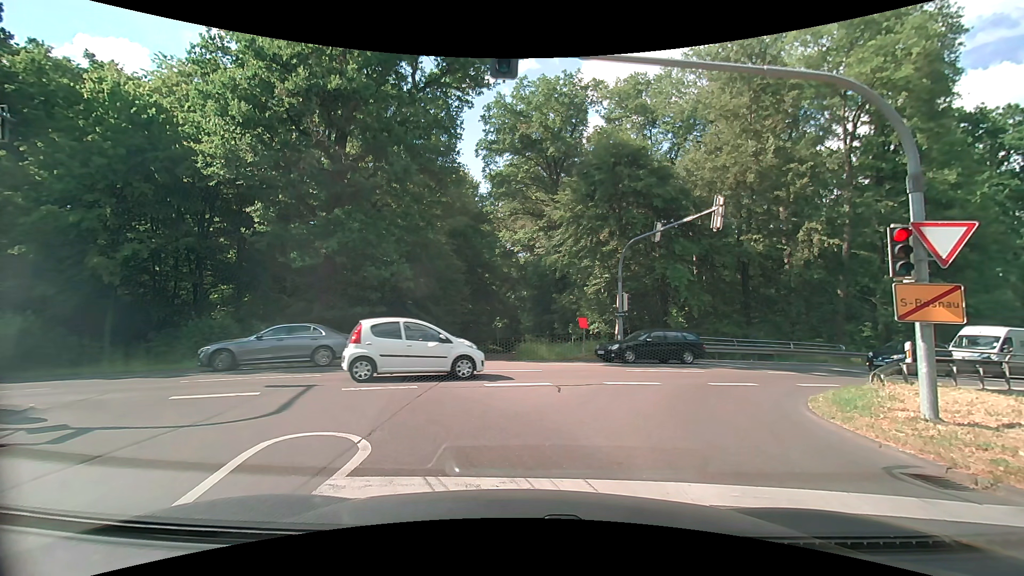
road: tertiary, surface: asphalt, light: Day
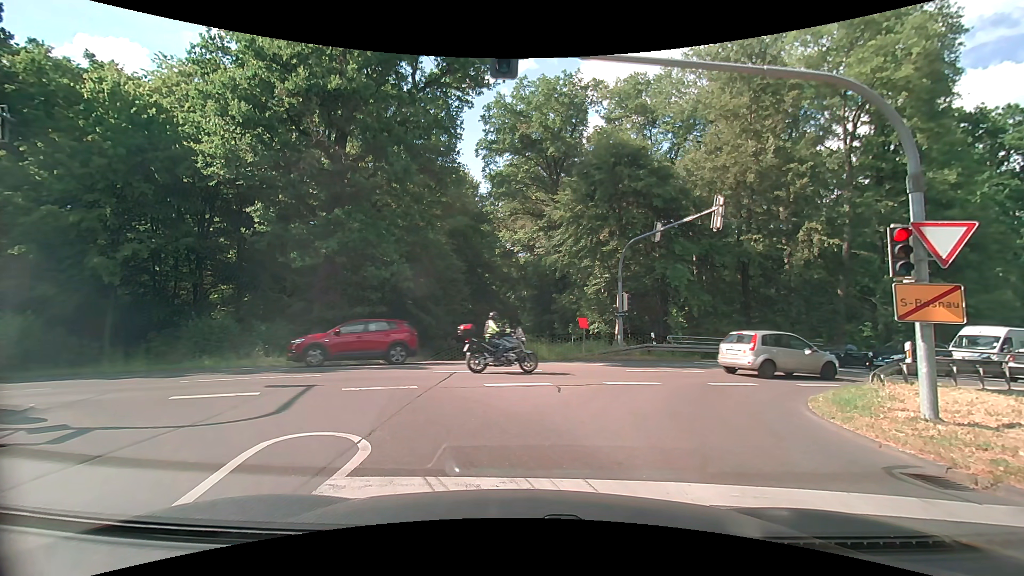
(0.0, 0.0) m; 0°
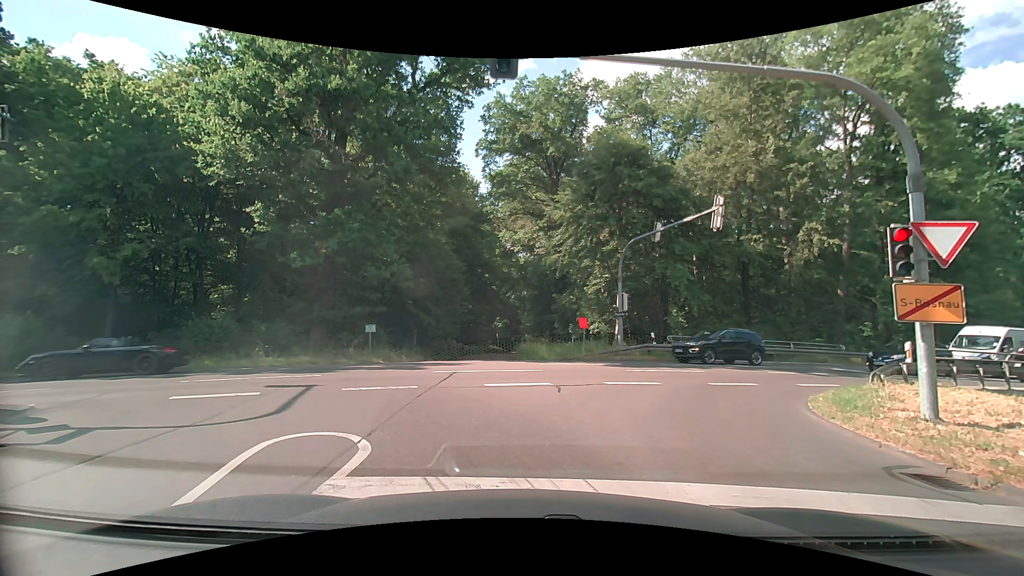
(0.0, 0.0) m; 0°
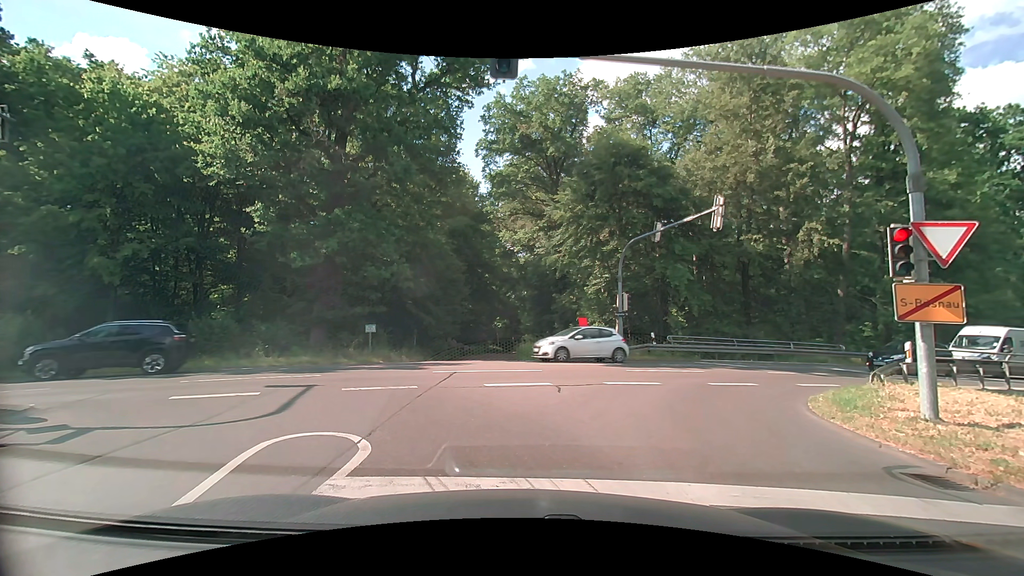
(0.0, 0.0) m; 0°
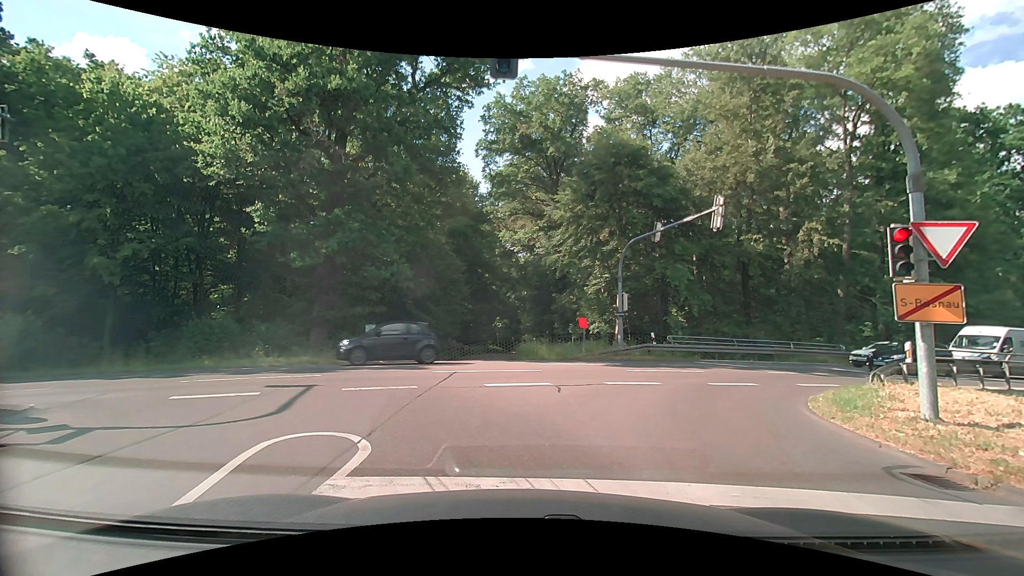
(0.0, 0.0) m; 0°
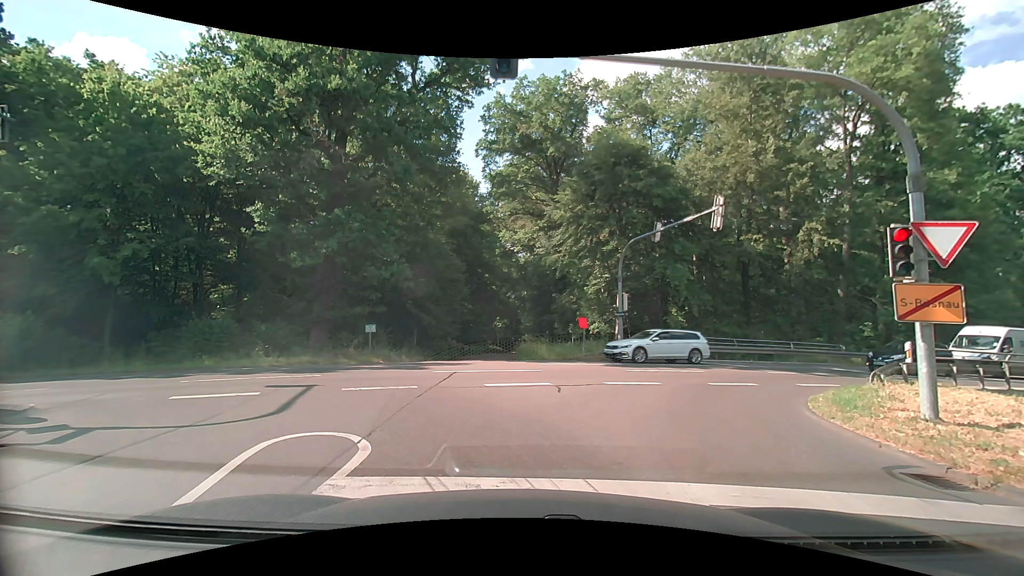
(0.0, 0.0) m; 0°
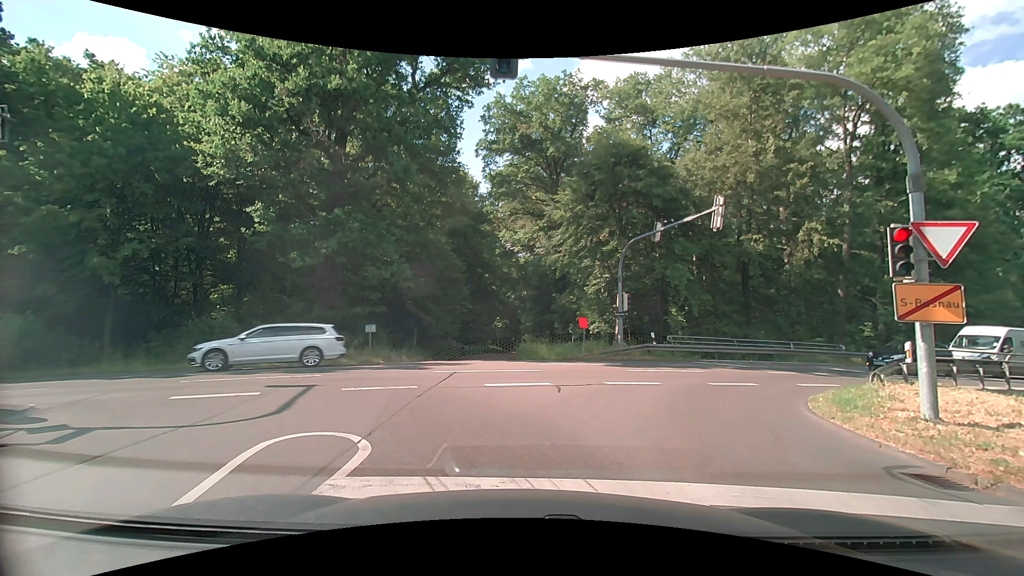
(0.0, 0.0) m; 0°
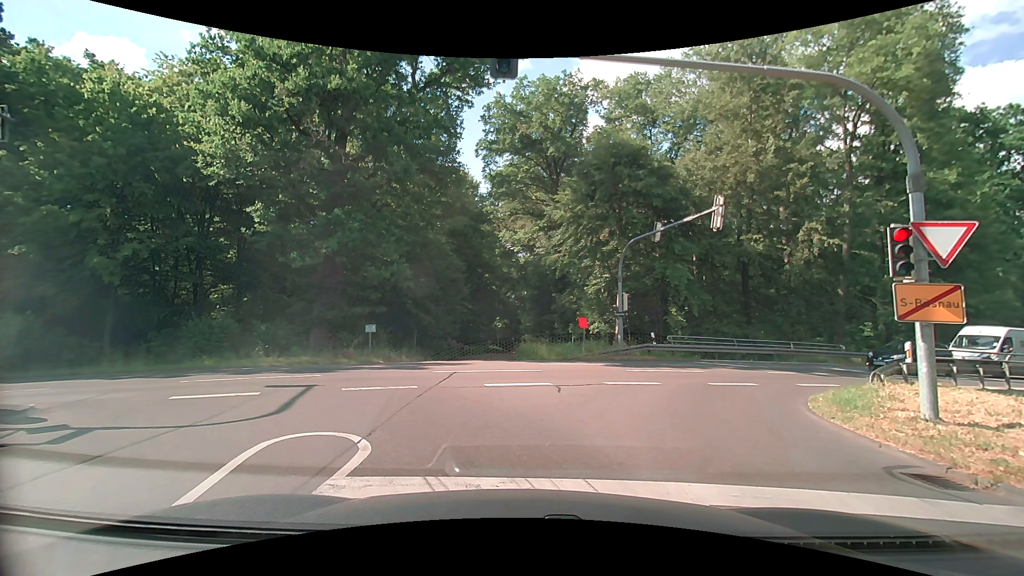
(0.0, 0.0) m; 0°
(-2, +10) (-9, +16) (-19, +14) (-29, +11) (-38, +7) (-47, +4) (-56, 0) (-66, -4) (-75, -8) (-84, -11) m
